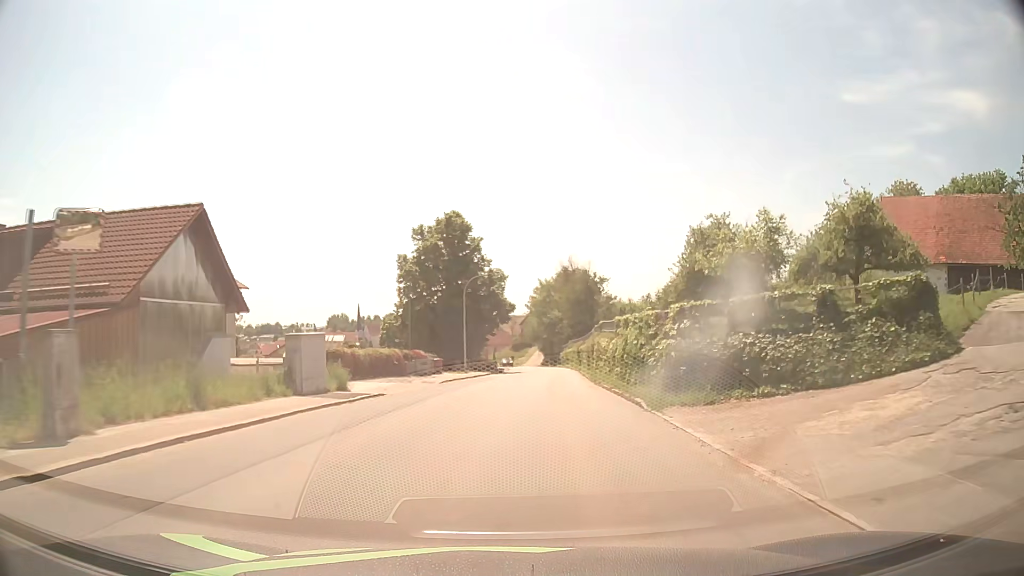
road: tertiary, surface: asphalt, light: Day
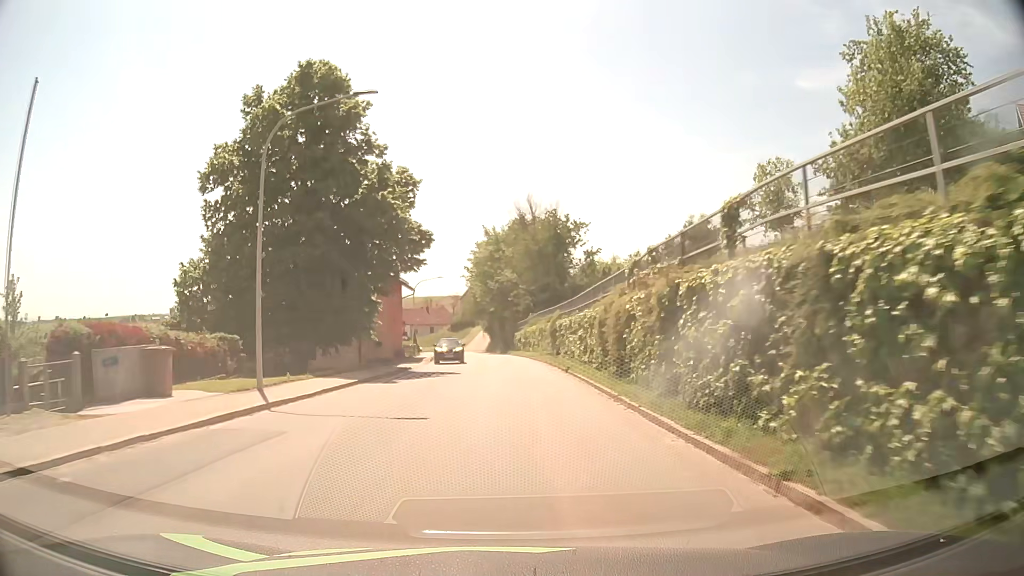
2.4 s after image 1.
(+1.5, +32.4) m; +4°
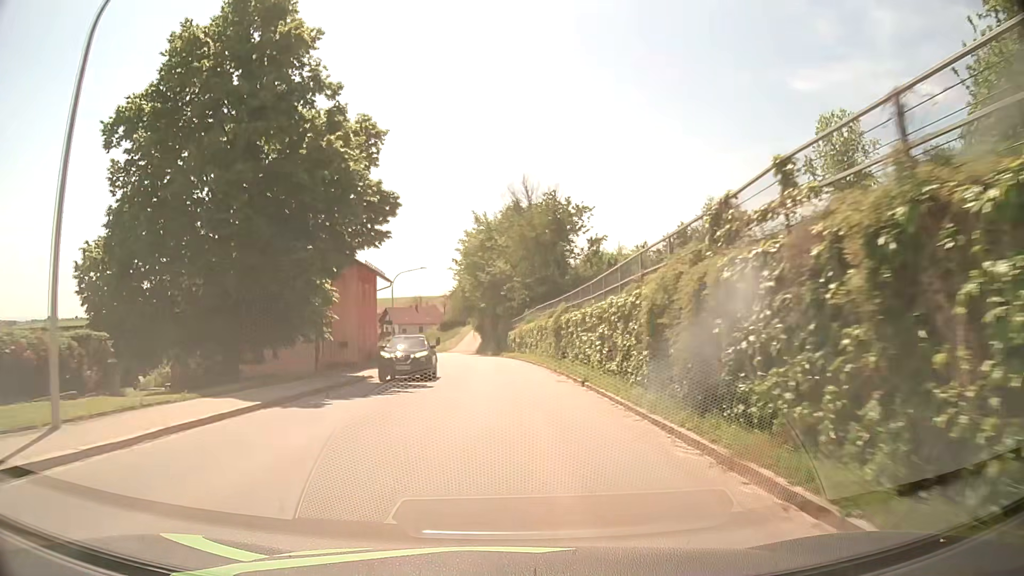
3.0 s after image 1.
(0.0, +8.1) m; +1°
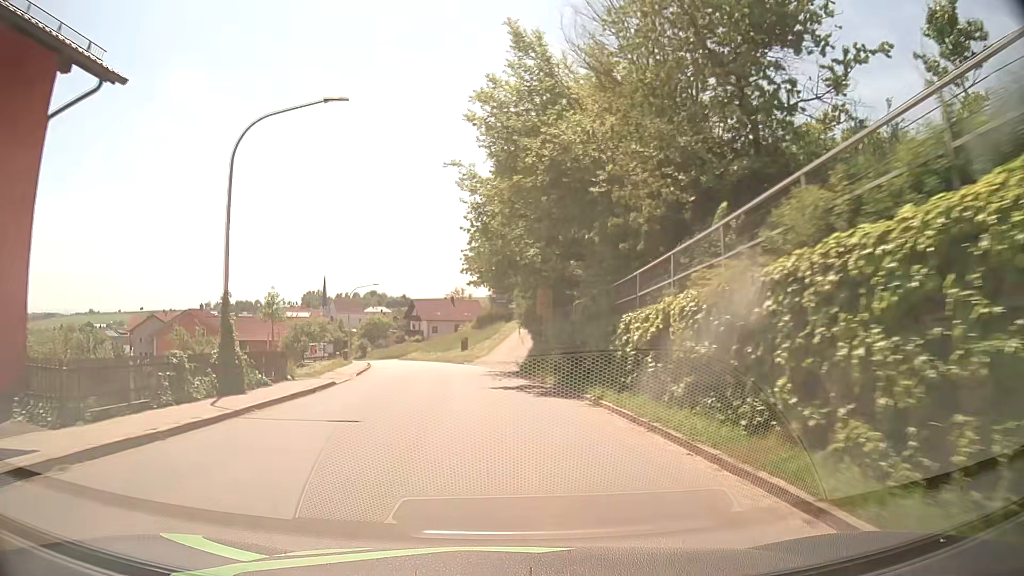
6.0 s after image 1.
(-0.9, +39.4) m; -4°
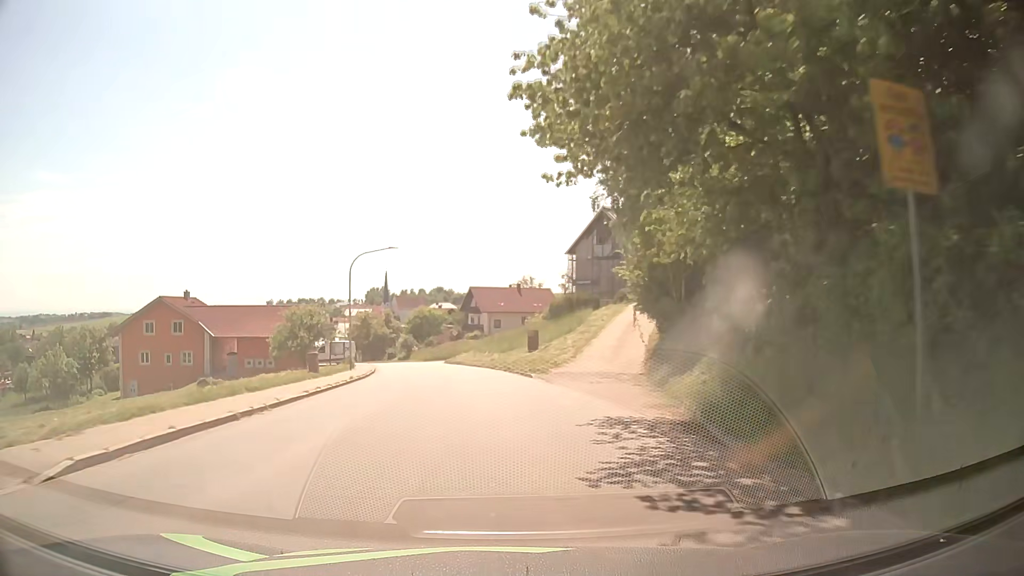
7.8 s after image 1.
(-1.2, +23.3) m; -6°
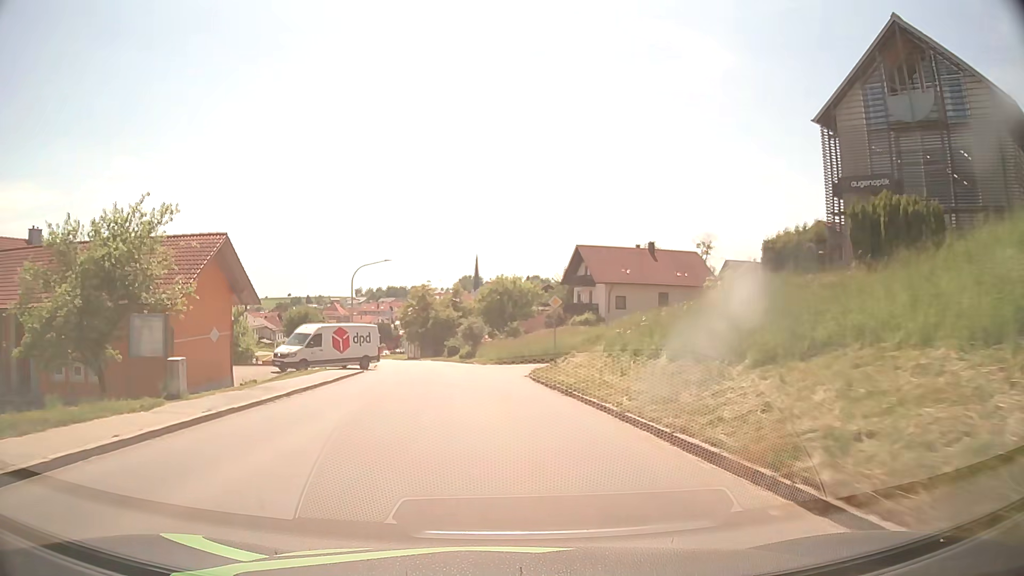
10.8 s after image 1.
(-2.8, +38.8) m; -8°
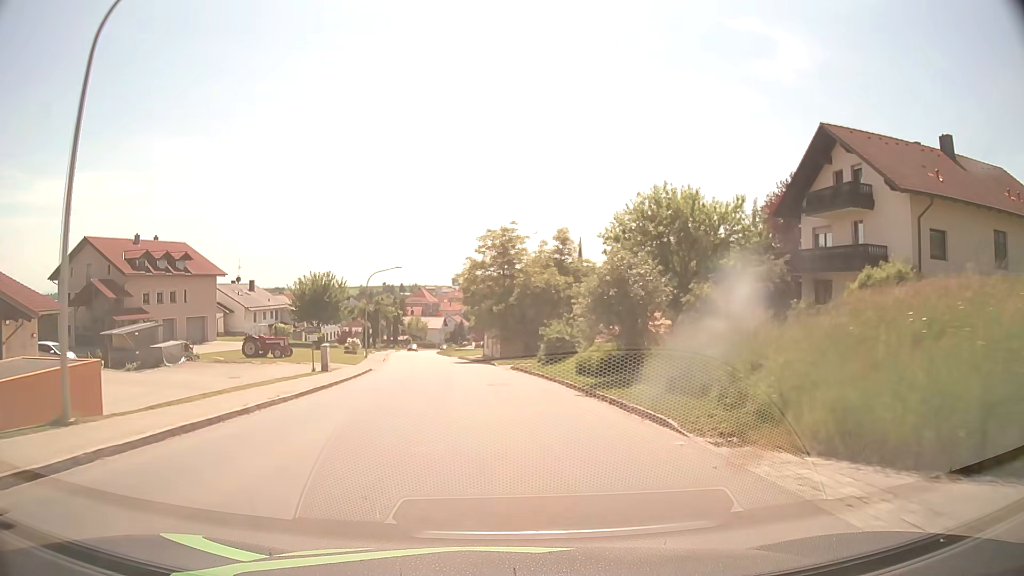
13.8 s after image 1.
(-2.9, +39.1) m; -8°
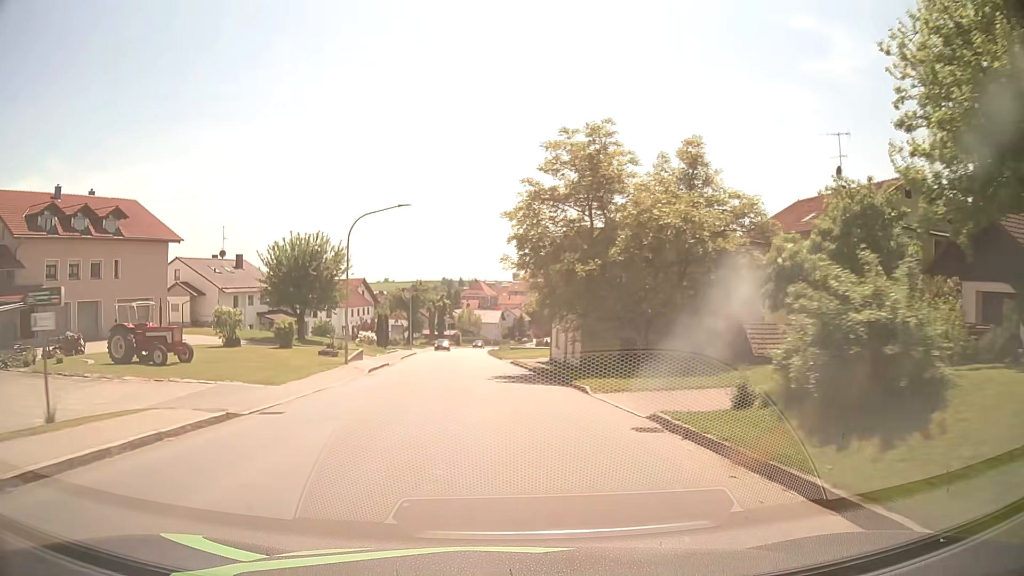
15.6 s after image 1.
(-1.0, +23.4) m; -5°
(0, +10) (-1, +20) (-1, +30) (-2, +40) (-2, +50) (-3, +60) (-4, +70) (-4, +80) (-5, +90) (-5, +100) m
